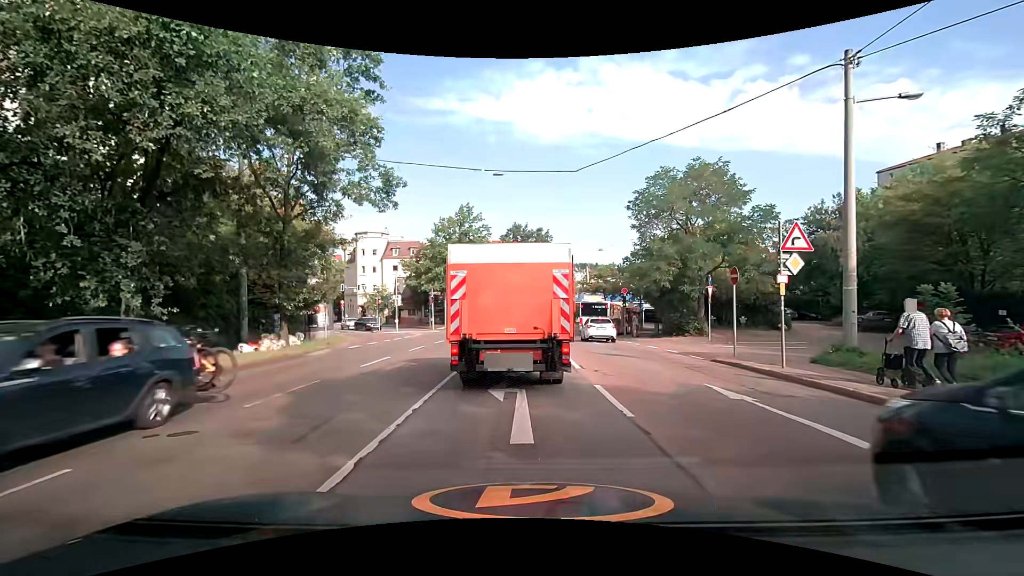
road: secondary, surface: asphalt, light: Day
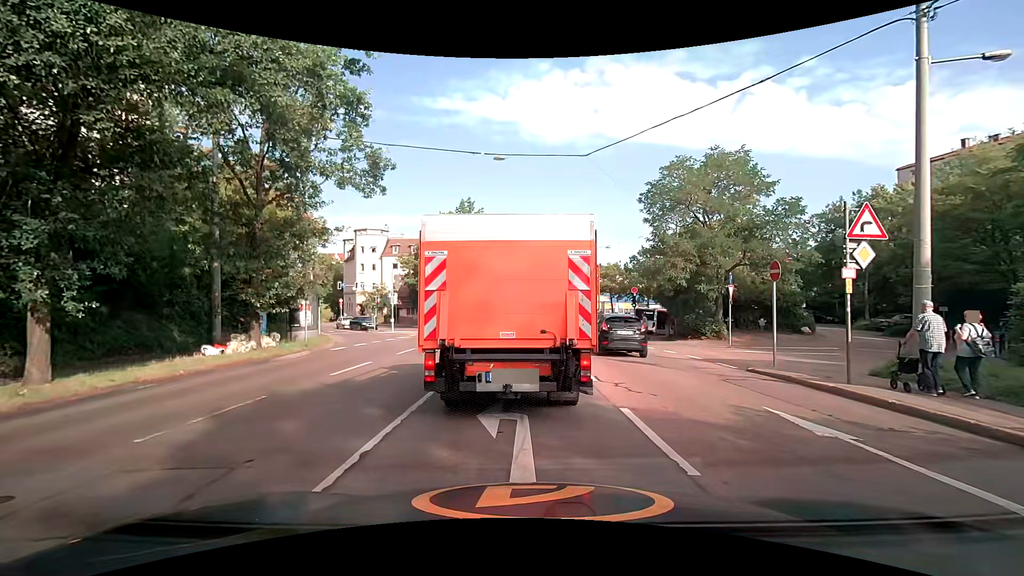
(0.0, +2.3) m; 0°
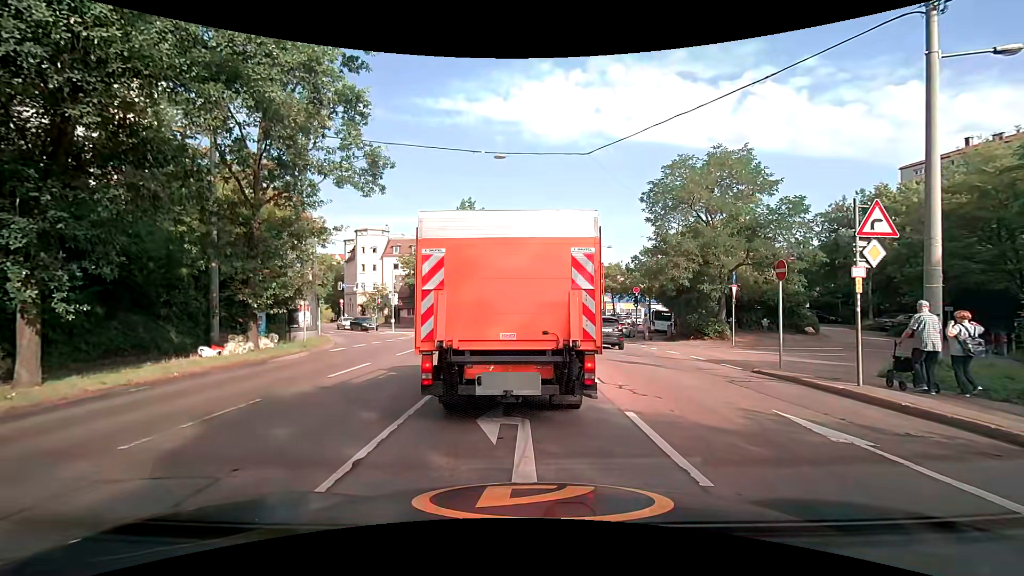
(0.0, +0.2) m; 0°
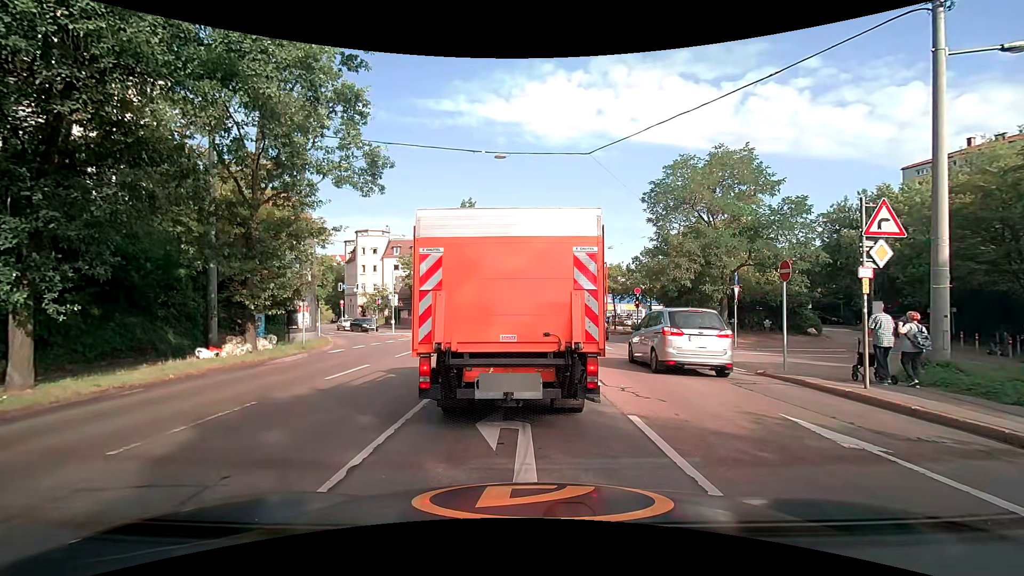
(0.0, +0.2) m; 0°
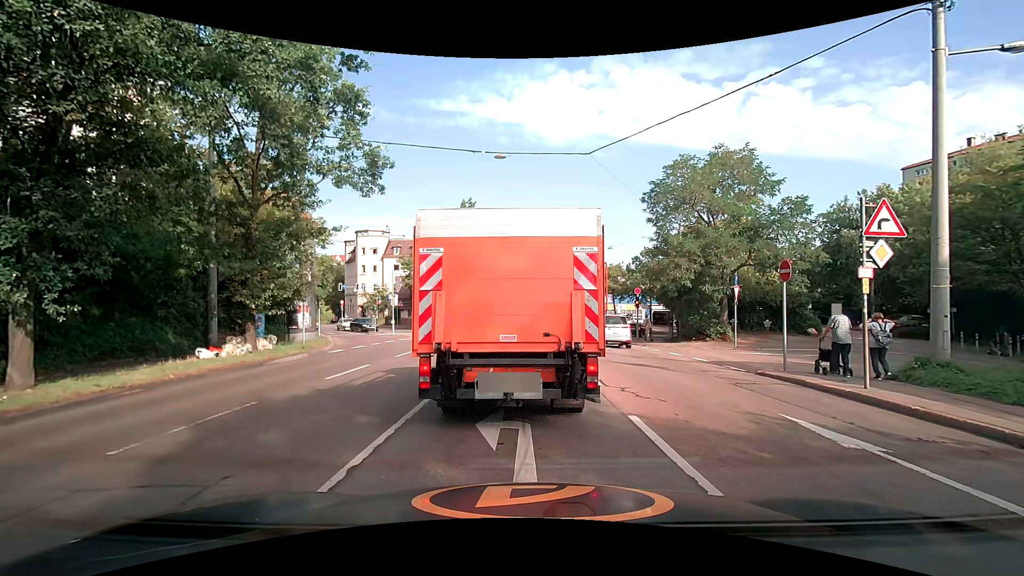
(0.0, 0.0) m; 0°
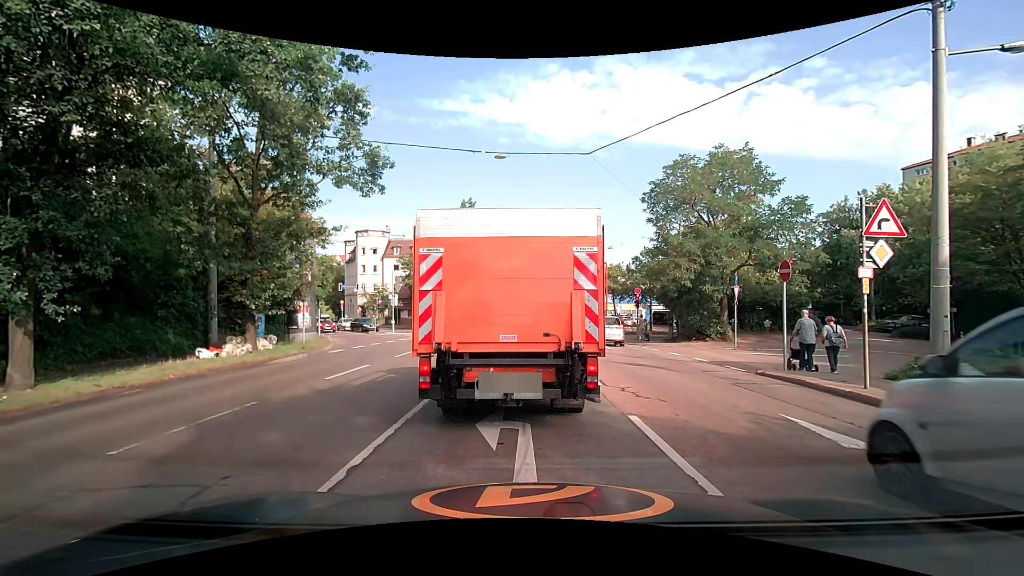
(0.0, 0.0) m; 0°
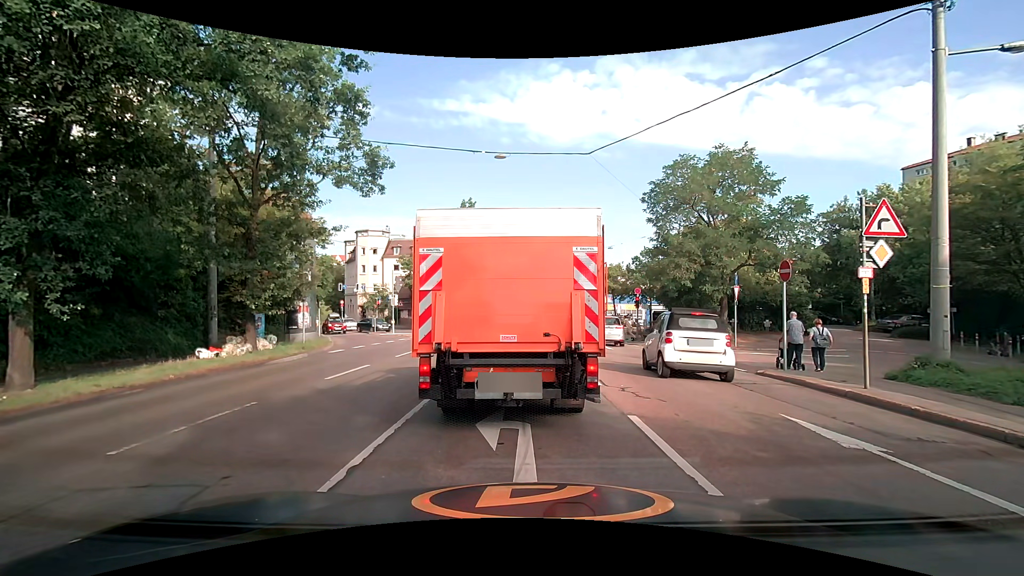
(0.0, 0.0) m; 0°
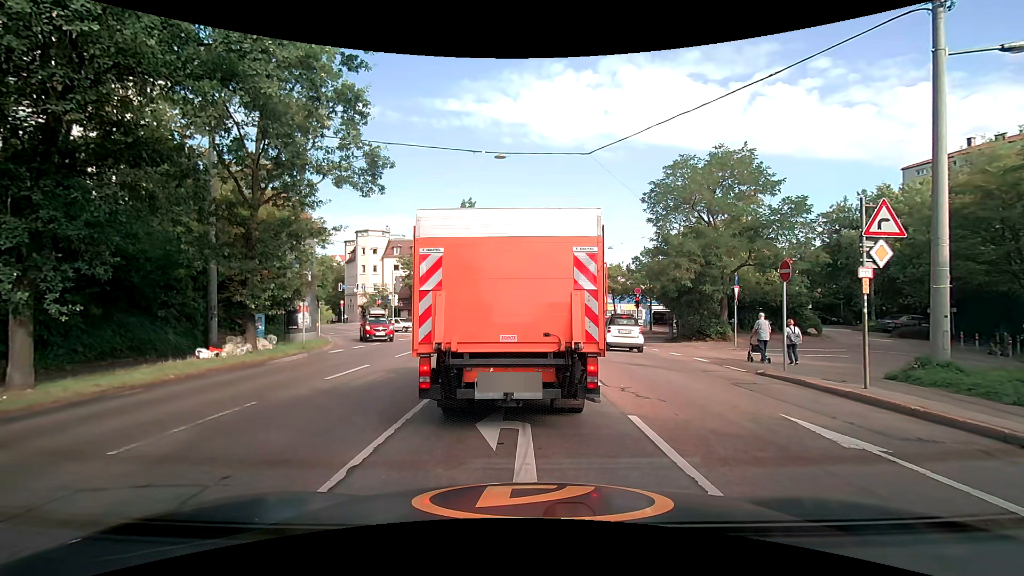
(0.0, 0.0) m; 0°
